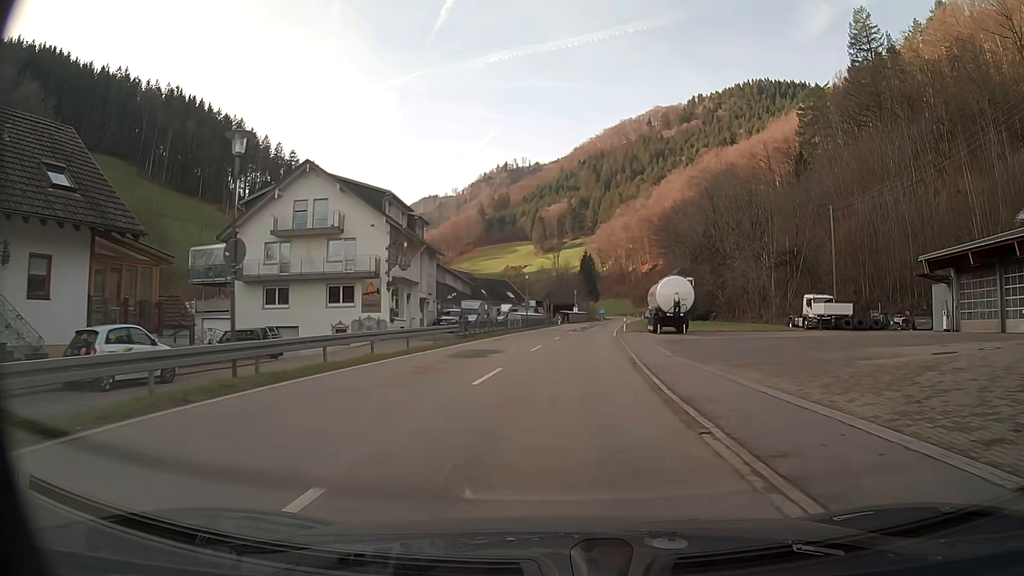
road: secondary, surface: asphalt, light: Day
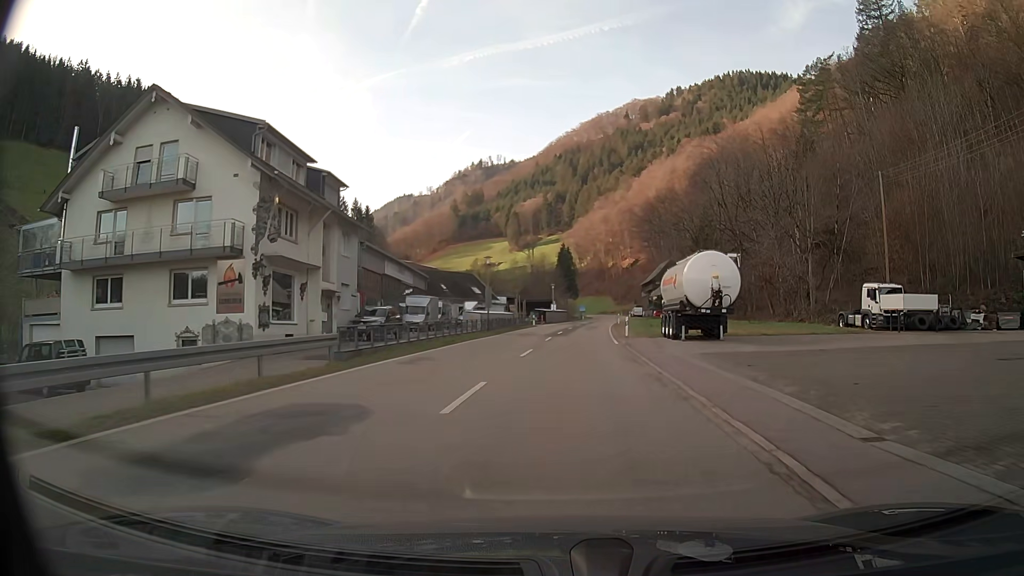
(+0.3, +16.2) m; +2°
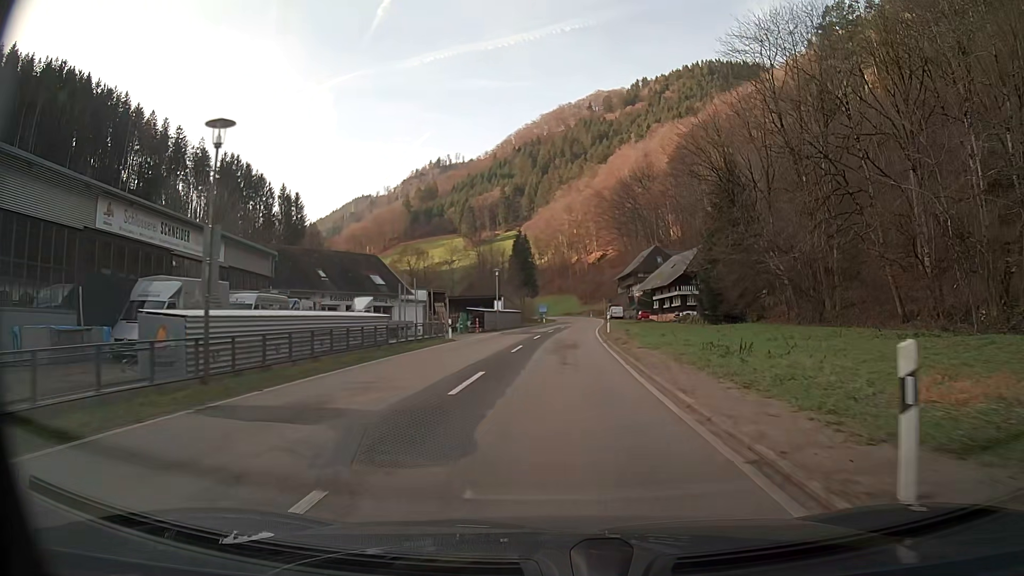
(+1.0, +32.1) m; +3°
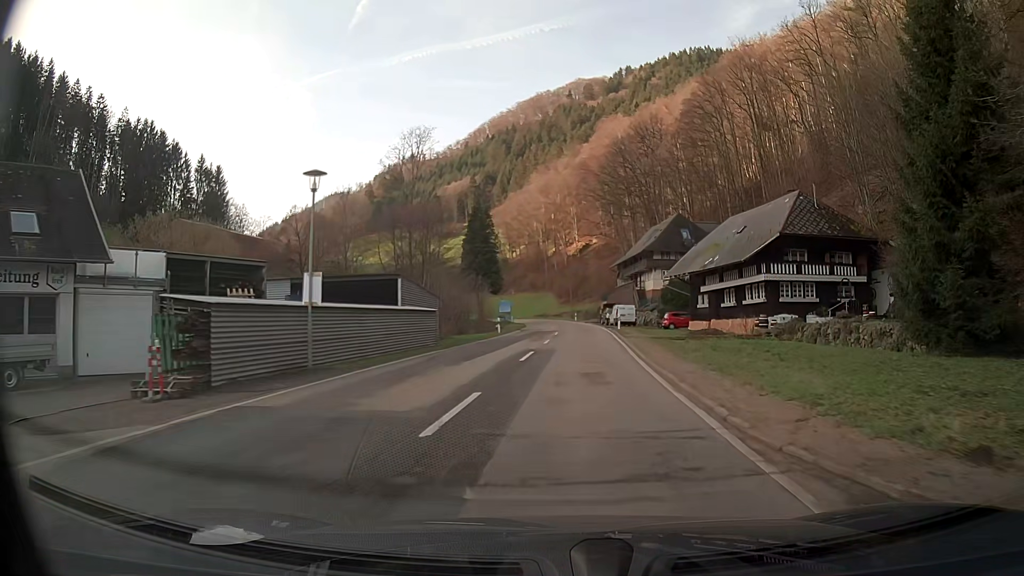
(+0.6, +39.4) m; +2°
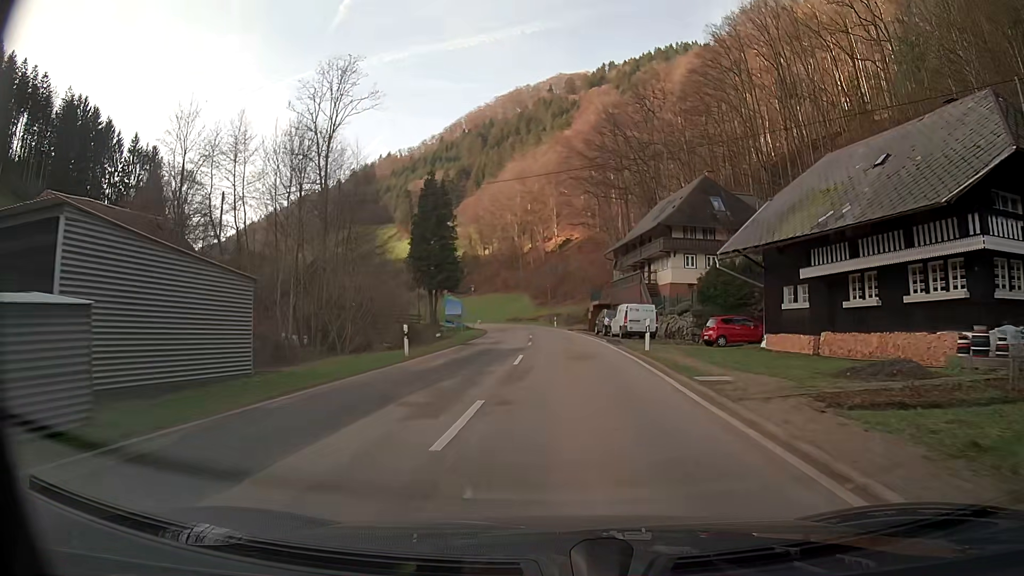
(+0.4, +23.0) m; +1°
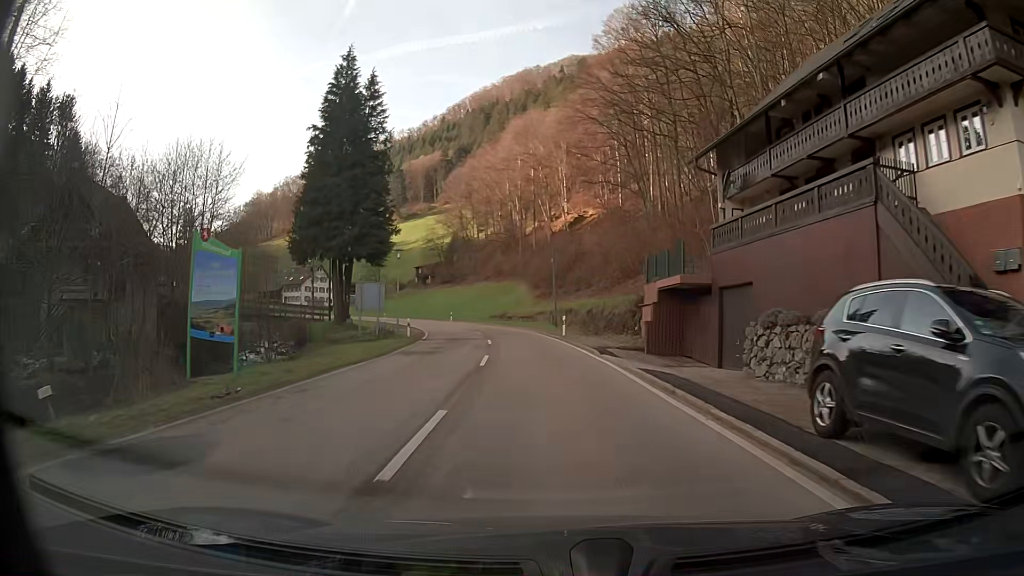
(0.0, +37.3) m; -1°
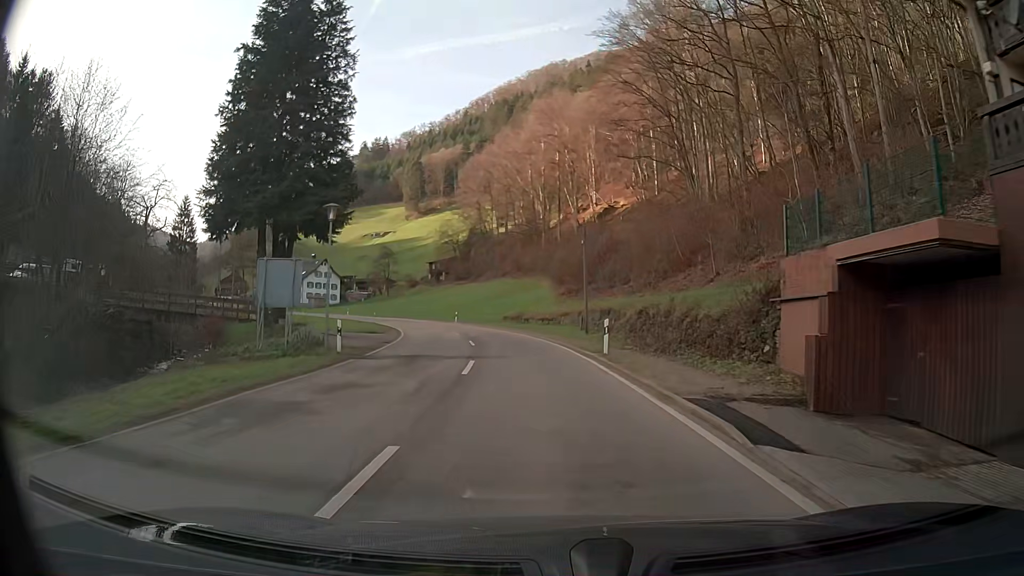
(-0.3, +14.9) m; -2°
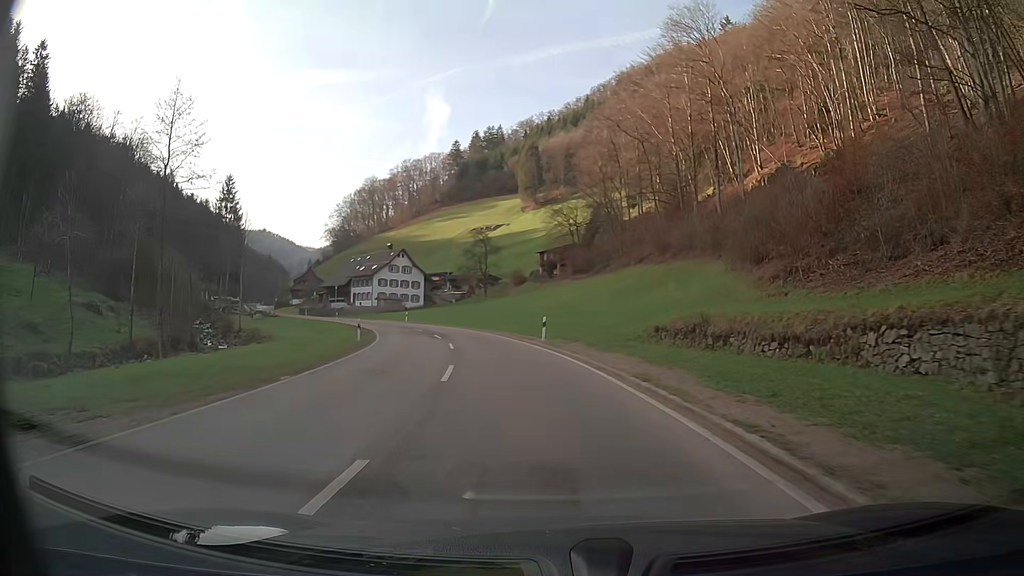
(-3.5, +37.2) m; -12°
(0, +10) (-1, +20) (-3, +30) (-5, +40) (-8, +49) (-11, +59) (-15, +68) (-20, +77) (-25, +85) (-30, +94) m
